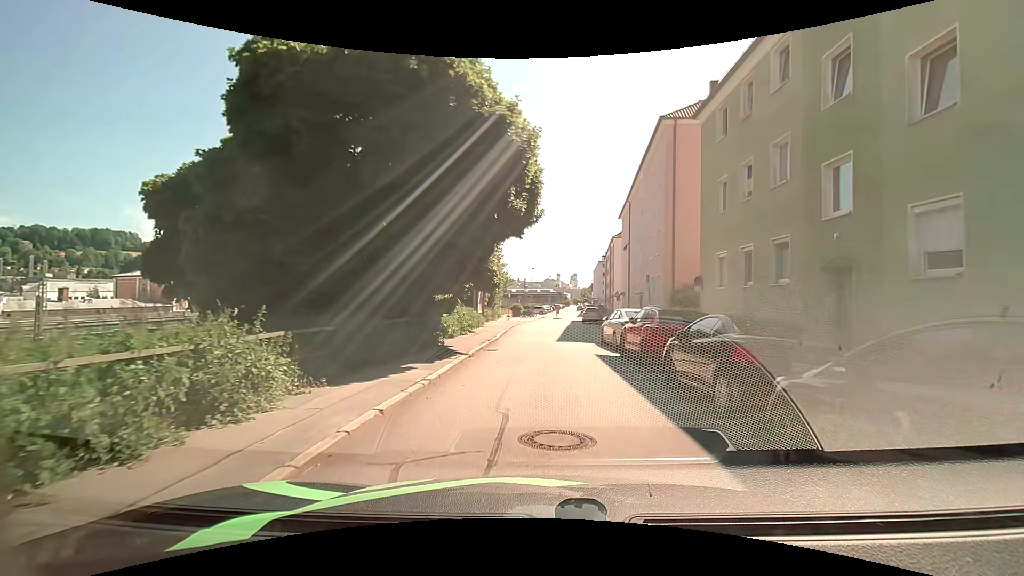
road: residential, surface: asphalt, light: Day
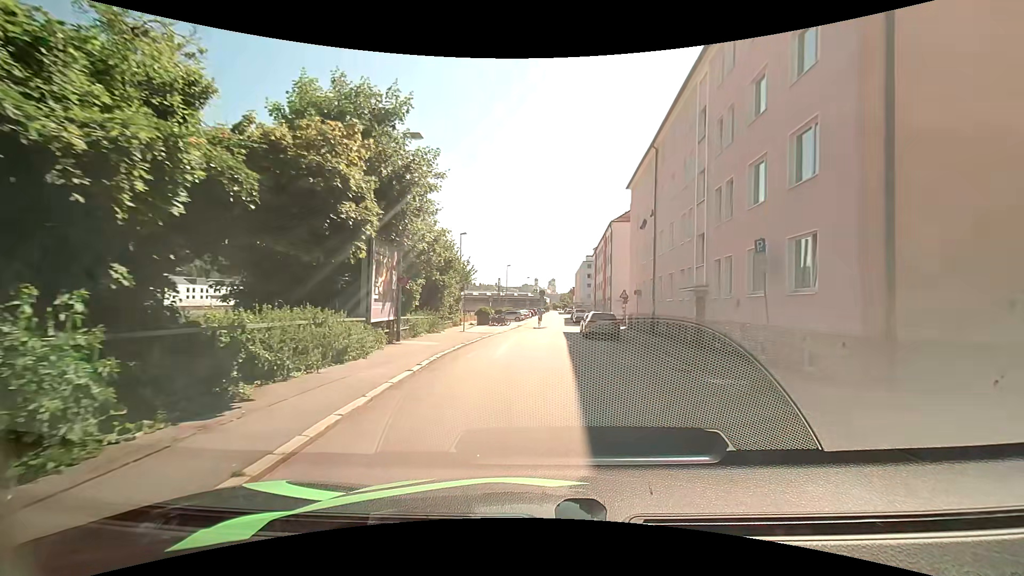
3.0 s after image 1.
(-0.3, +19.0) m; +1°
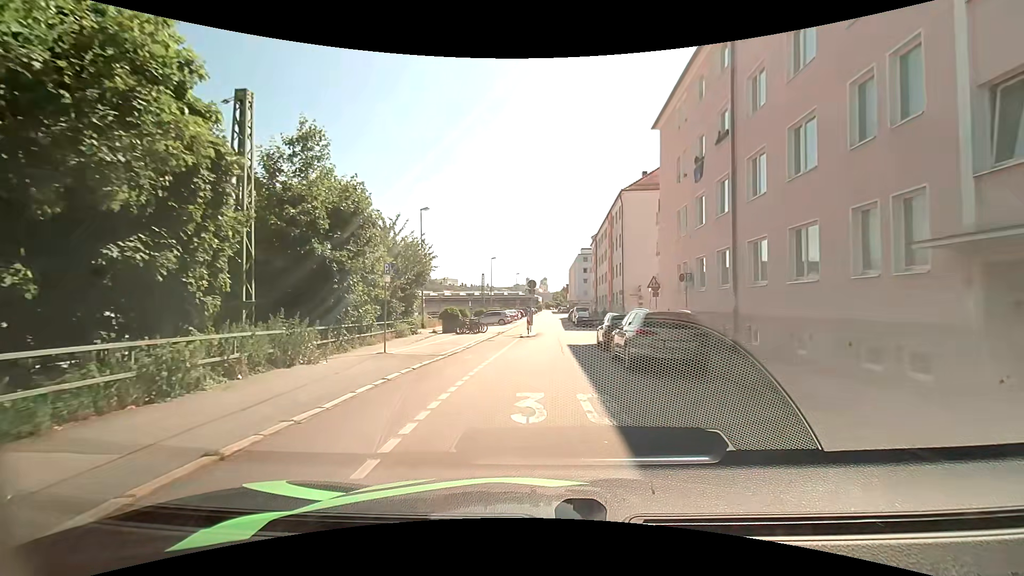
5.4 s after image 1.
(+0.2, +14.8) m; +1°
